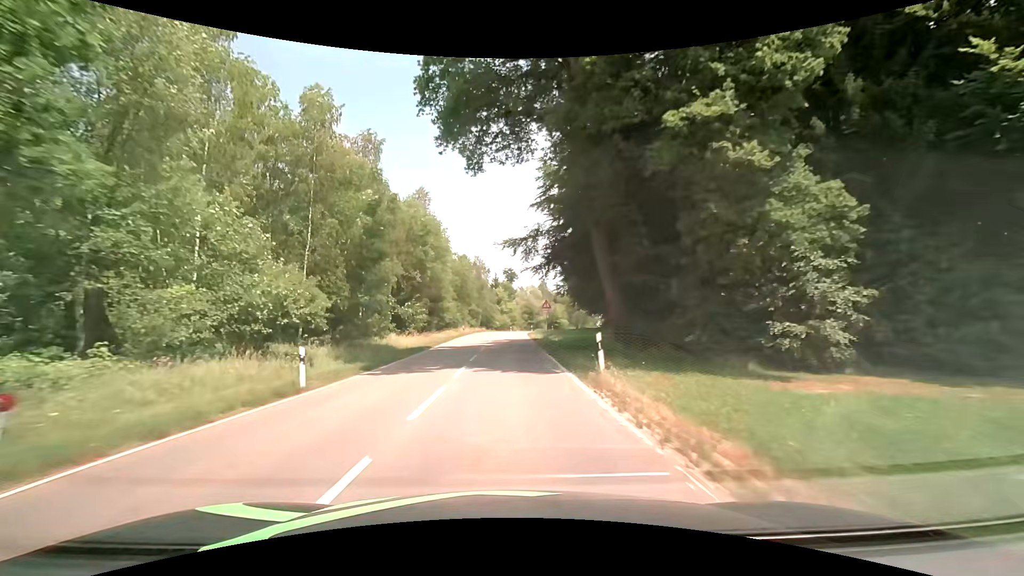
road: tertiary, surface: asphalt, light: Day
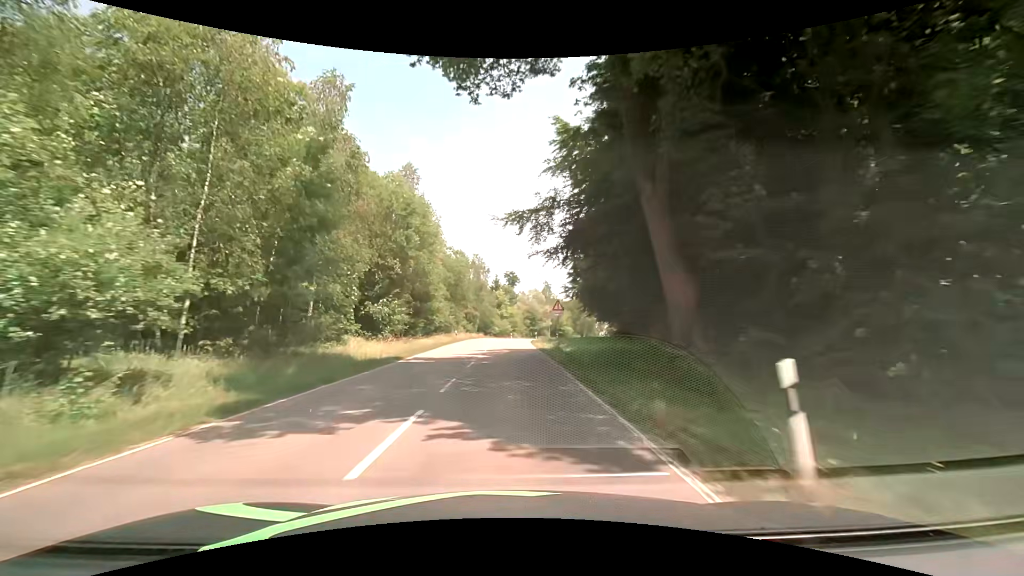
(0.0, +8.9) m; 0°
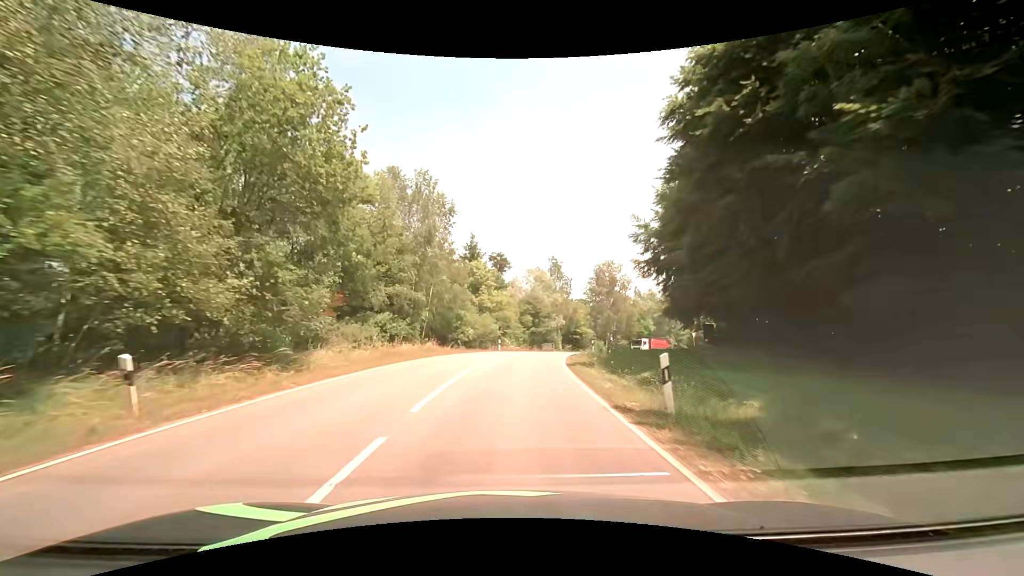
(+0.5, +44.6) m; +2°
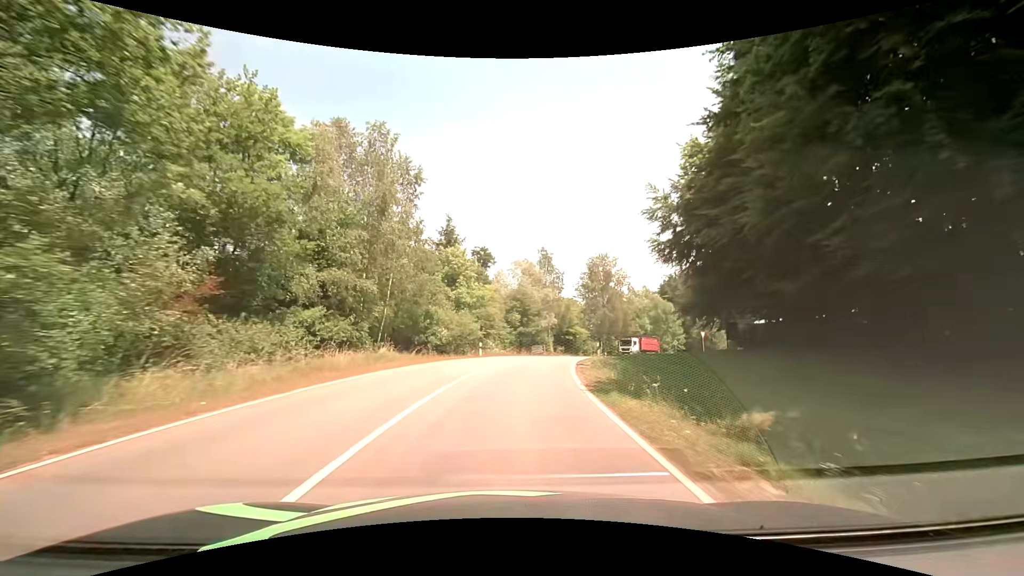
(+0.1, +9.0) m; +2°
(0, +10) (+1, +20) (+2, +30) (+5, +40) (+8, +49) (+12, +58) (+17, +67) (+22, +76) (+28, +84) (+34, +91) m
